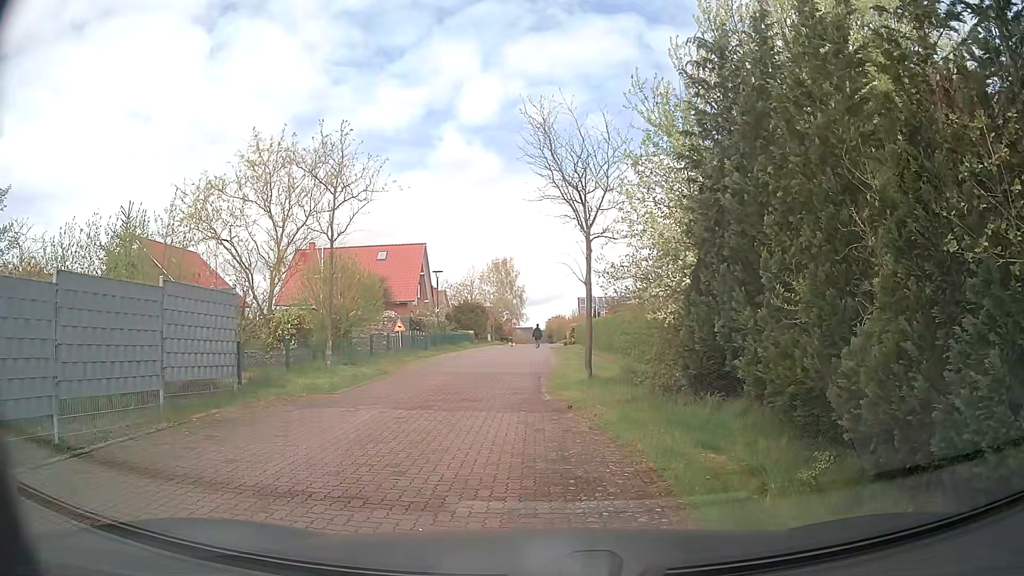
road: residential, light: Day
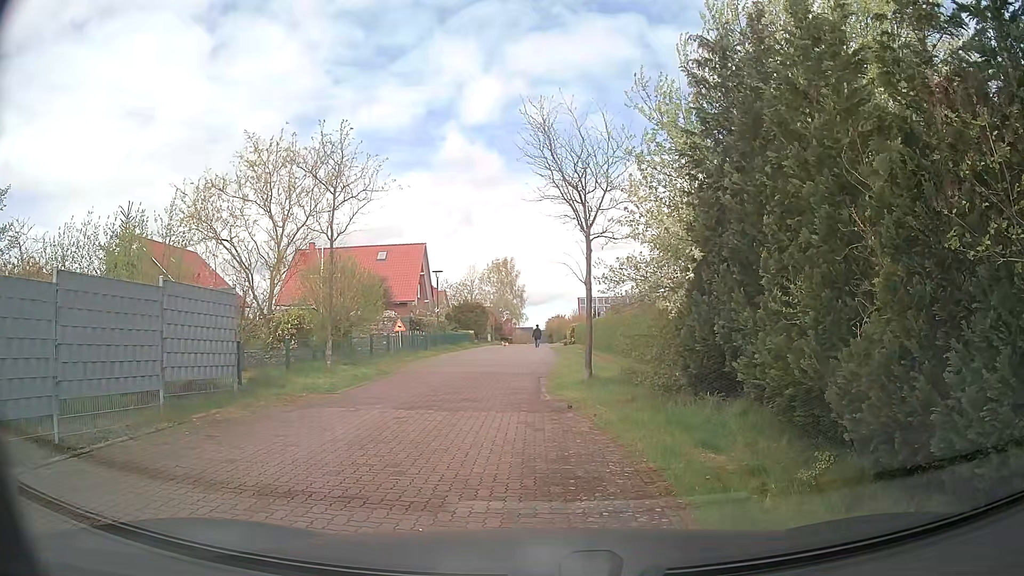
(0.0, 0.0) m; 0°
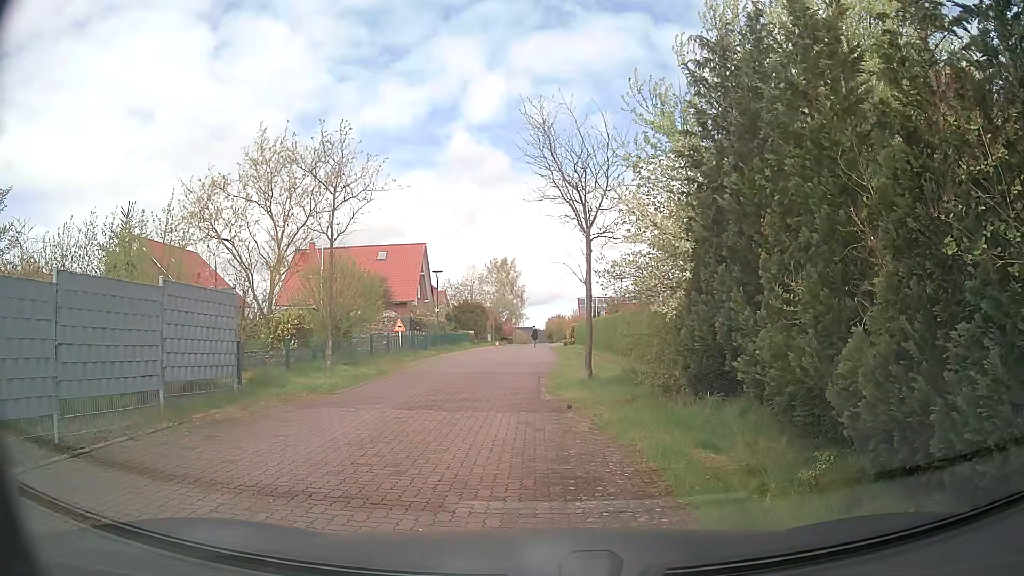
(0.0, 0.0) m; 0°
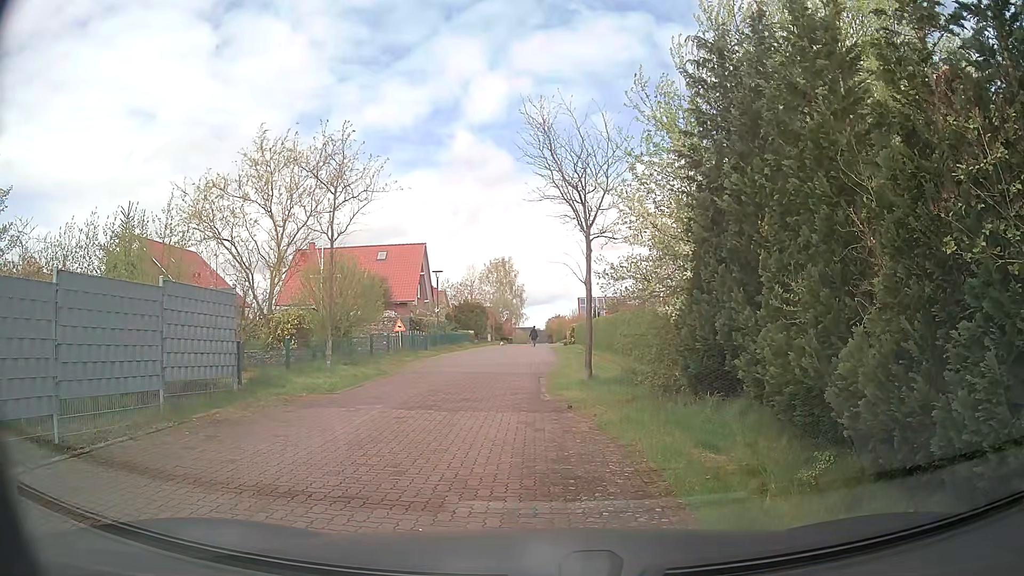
(0.0, 0.0) m; 0°
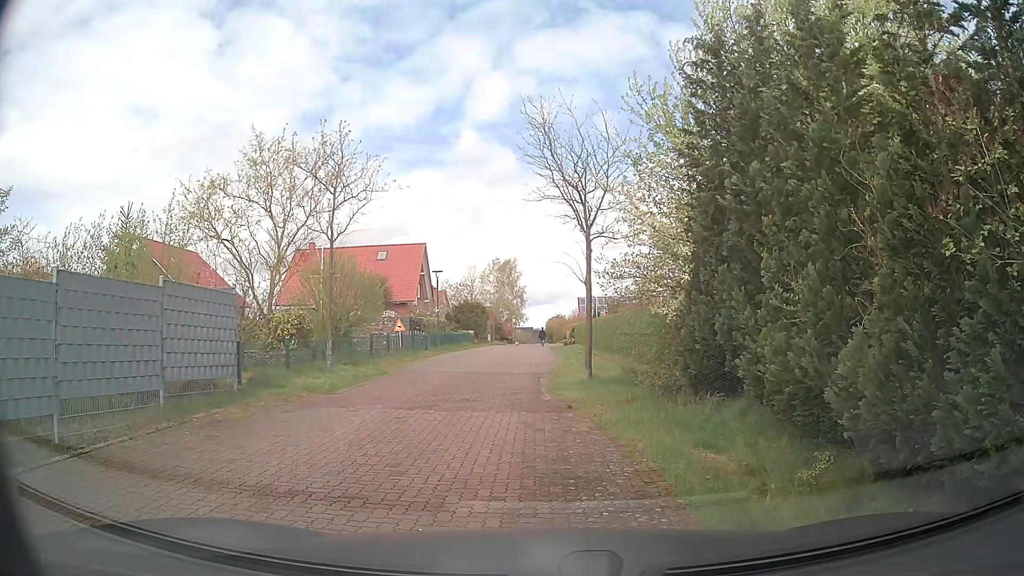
(0.0, 0.0) m; 0°
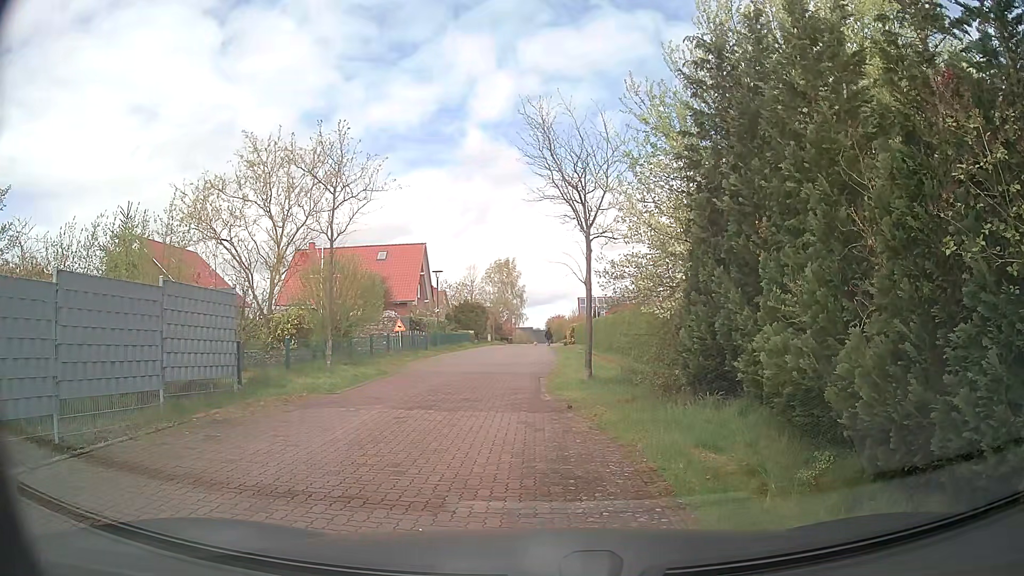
(0.0, 0.0) m; 0°
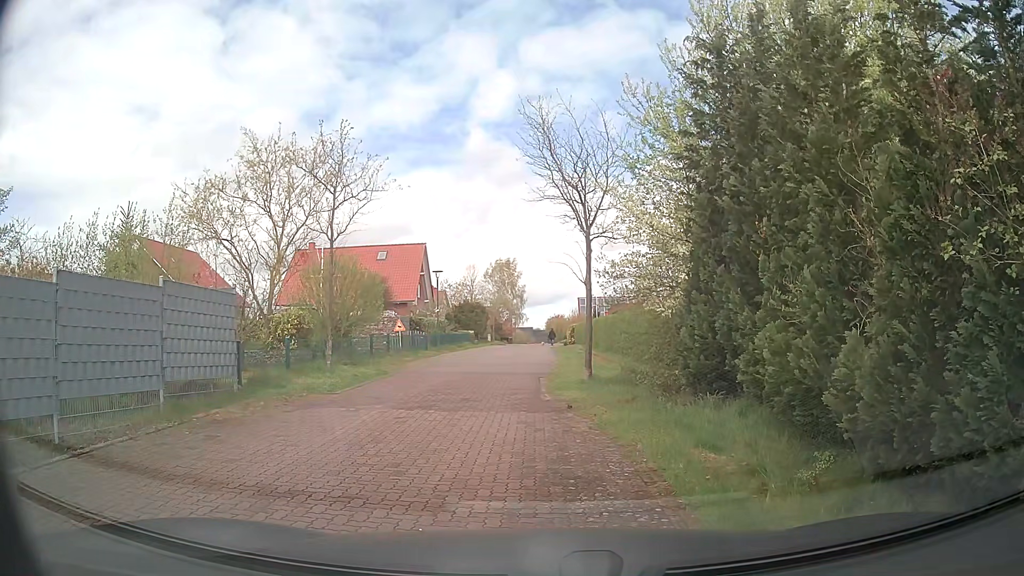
(0.0, 0.0) m; 0°
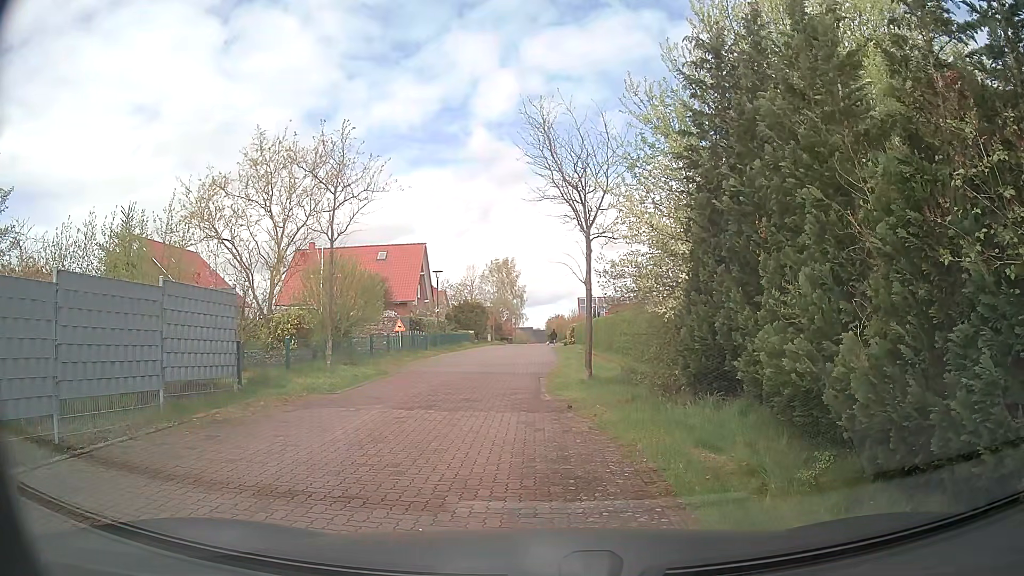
(0.0, 0.0) m; 0°
